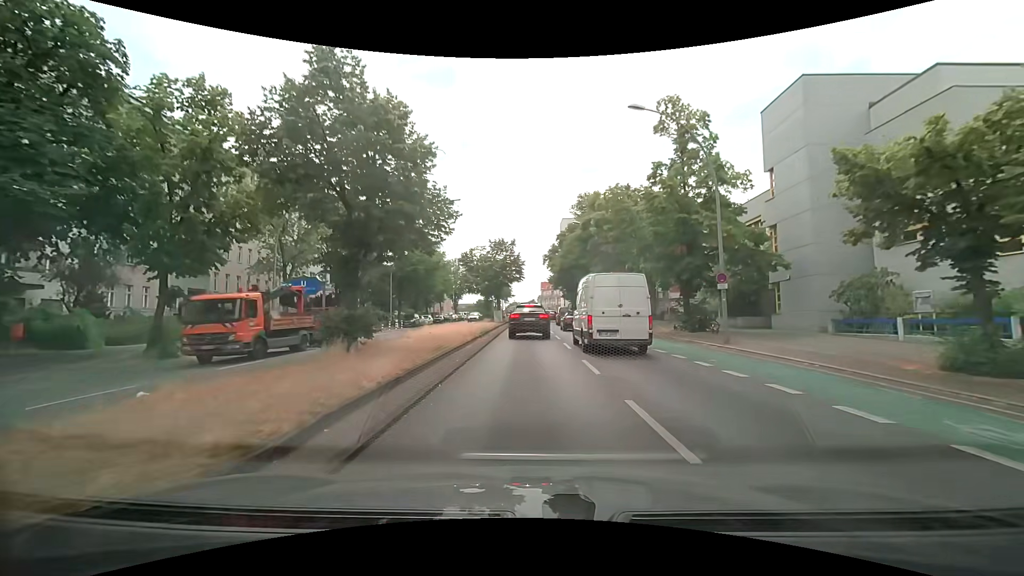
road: primary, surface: asphalt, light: Day
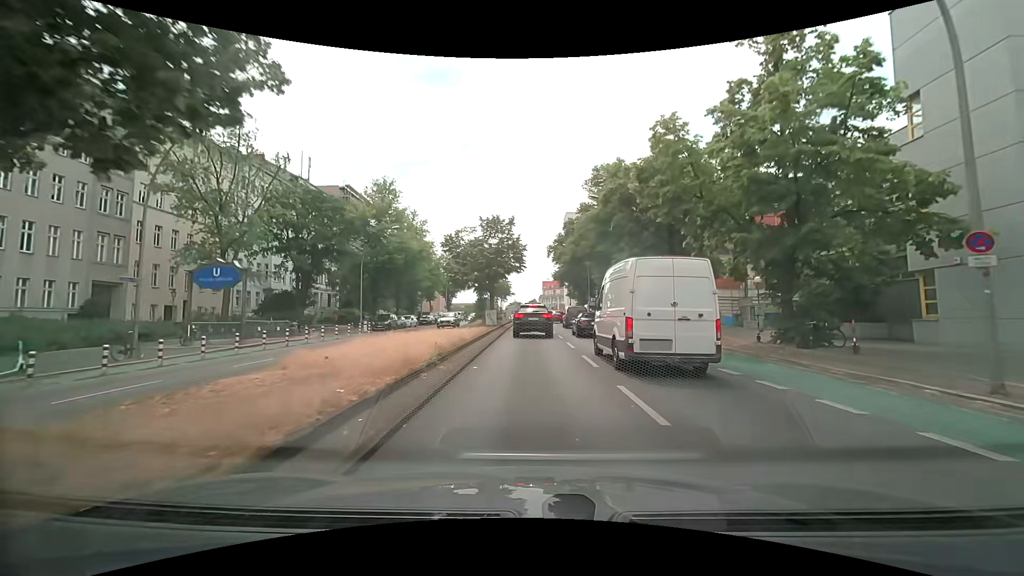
(+0.1, +11.6) m; +1°
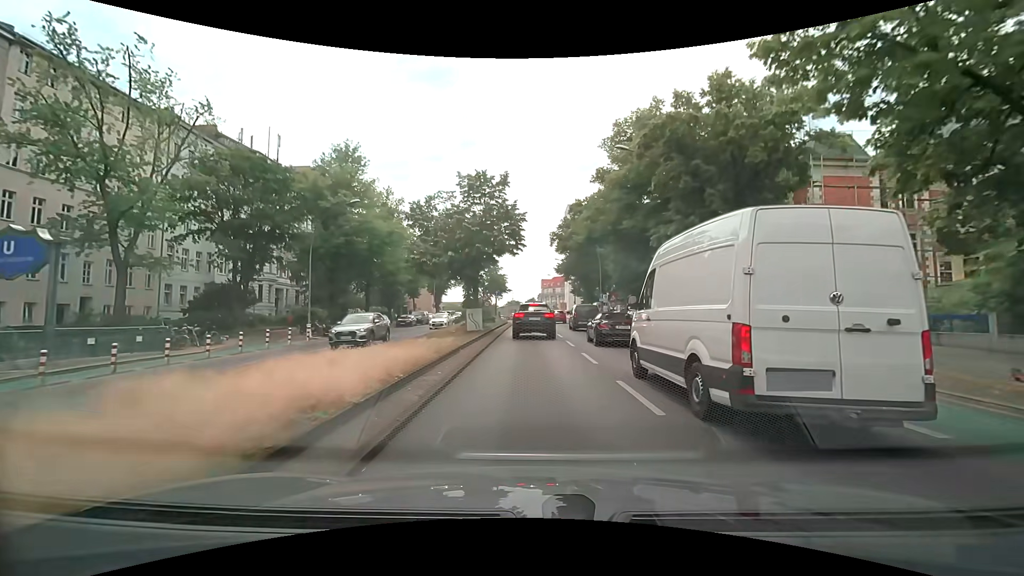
(0.0, +11.5) m; 0°
